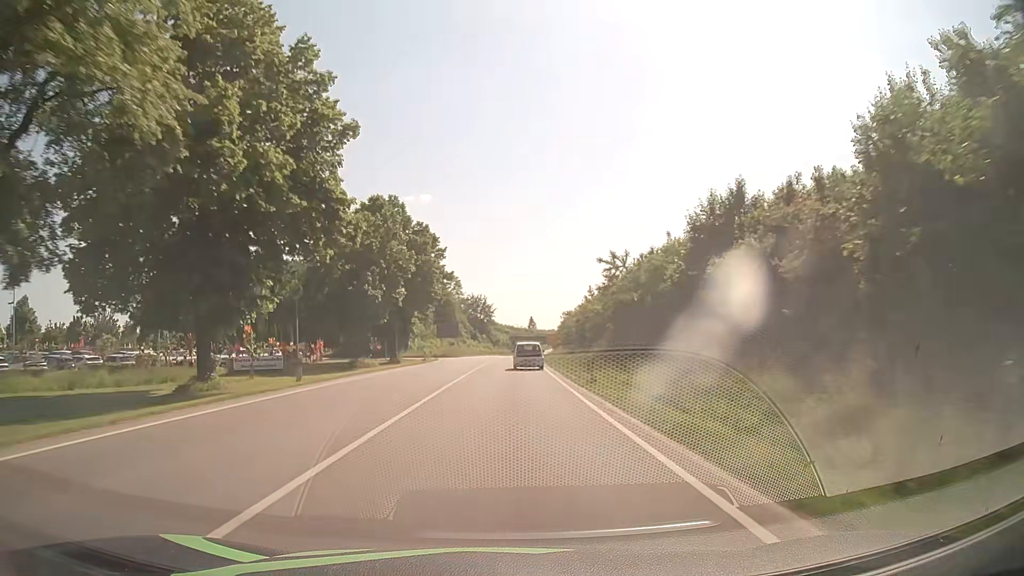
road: primary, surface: asphalt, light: Day
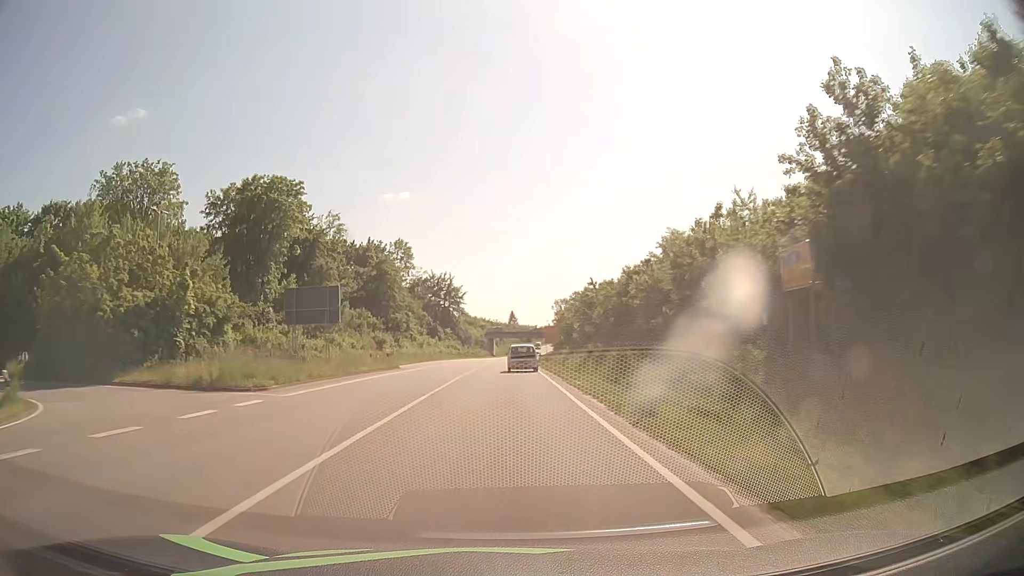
(+1.1, +60.2) m; +2°
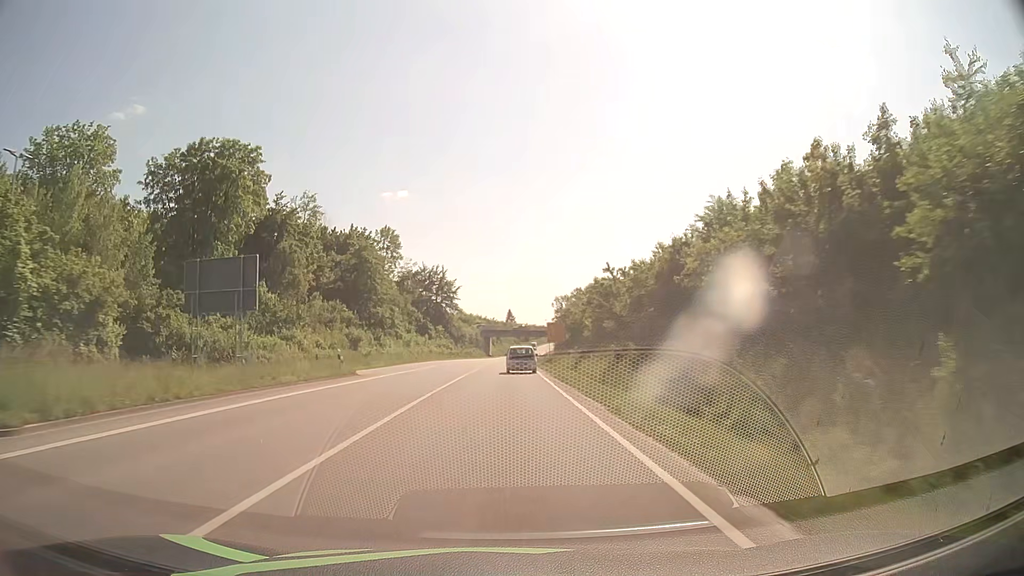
(+0.1, +12.0) m; +1°
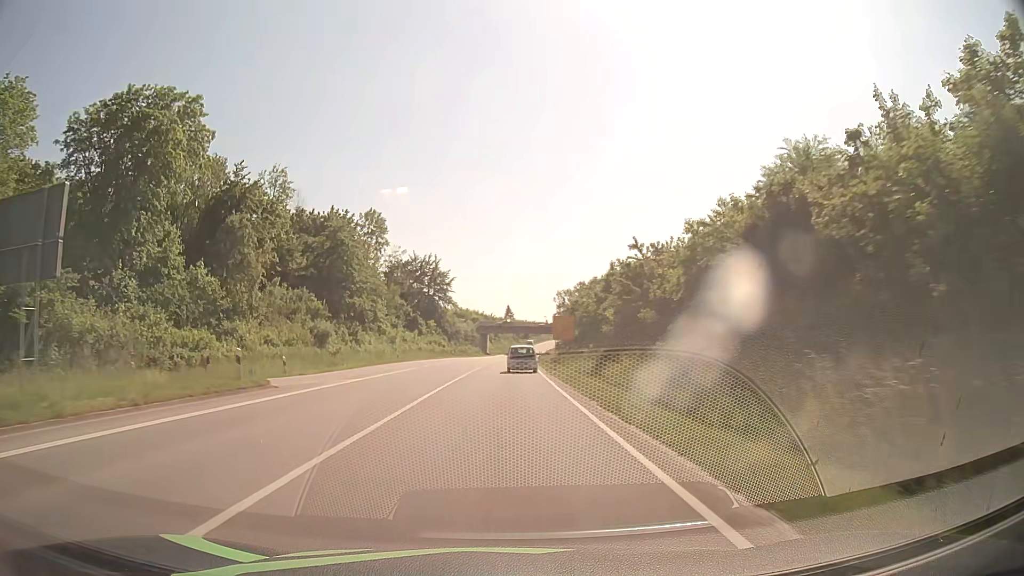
(0.0, +12.0) m; 0°
(0, +10) (0, +20) (0, +30) (0, +40) (0, +50) (+1, +60) (+1, +70) (+1, +80) (+2, +90) (+2, +100) m
